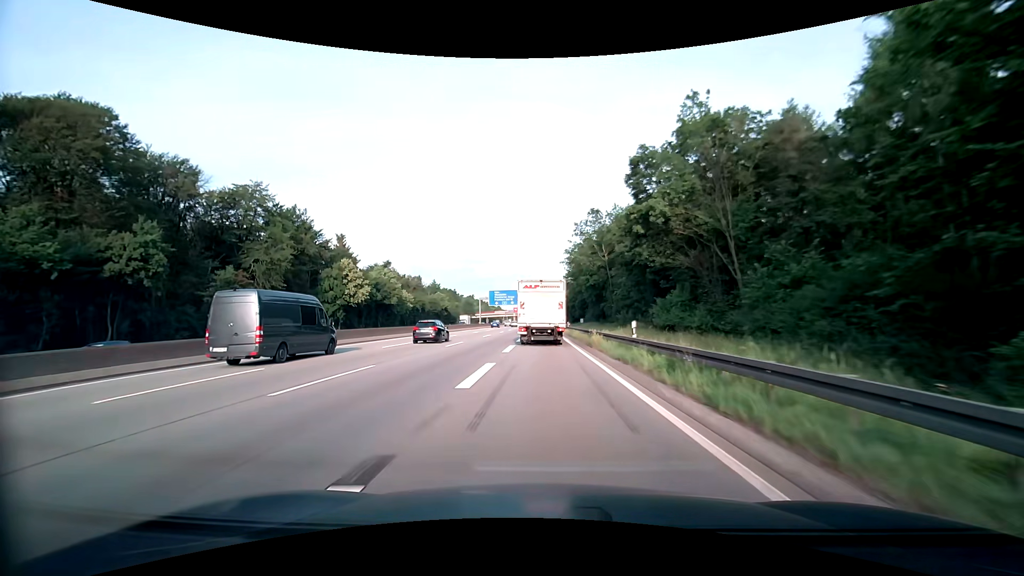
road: motorway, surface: asphalt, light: Day
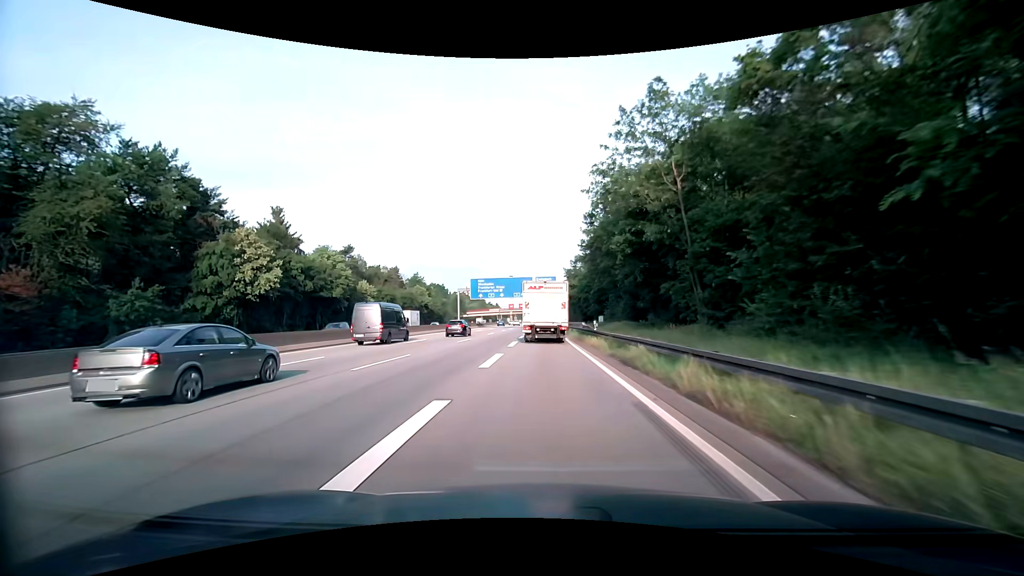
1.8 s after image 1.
(0.0, +31.8) m; 0°
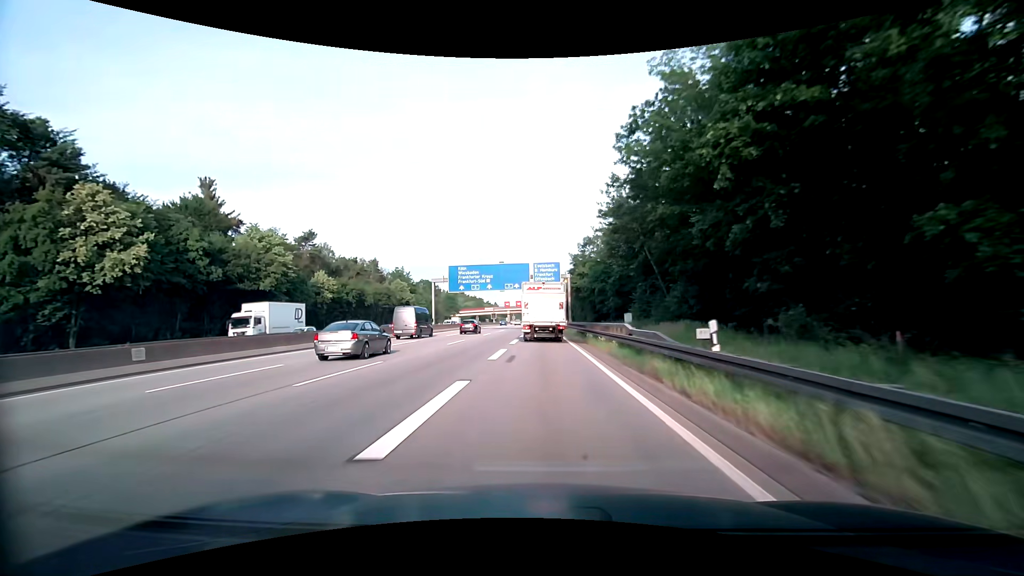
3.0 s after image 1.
(+0.1, +21.3) m; 0°
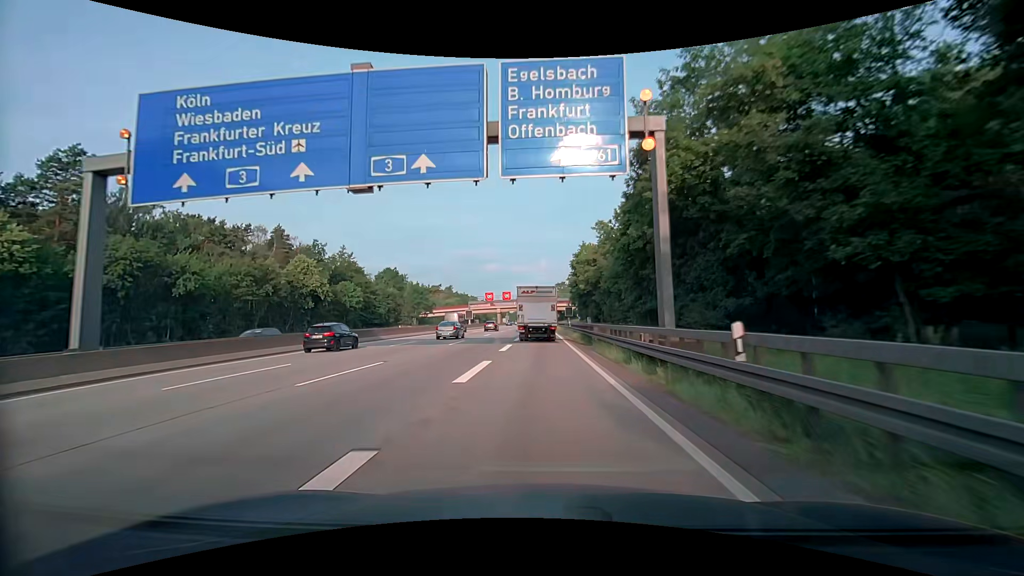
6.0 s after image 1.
(-0.1, +53.8) m; 0°
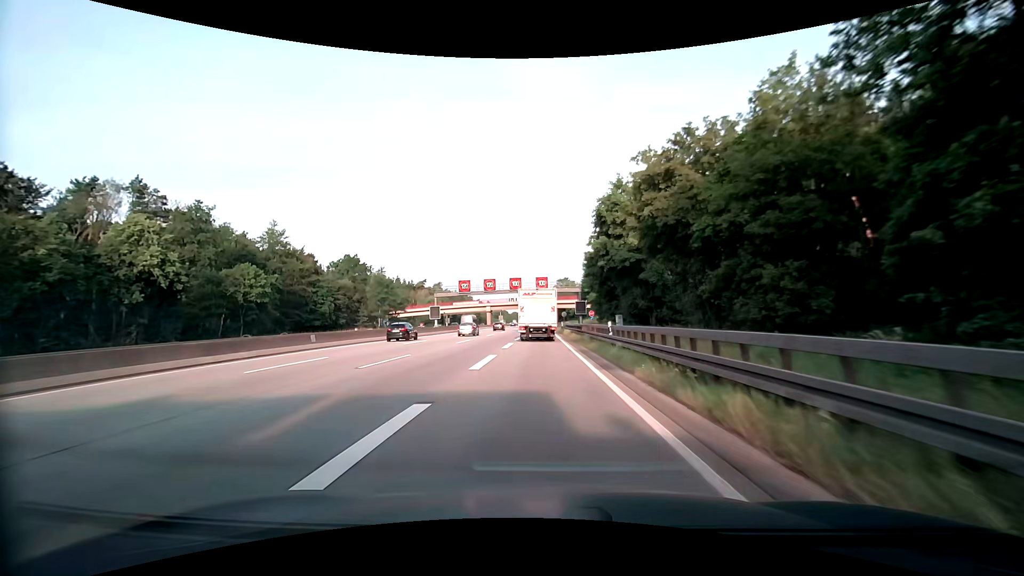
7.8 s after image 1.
(0.0, +32.8) m; 0°
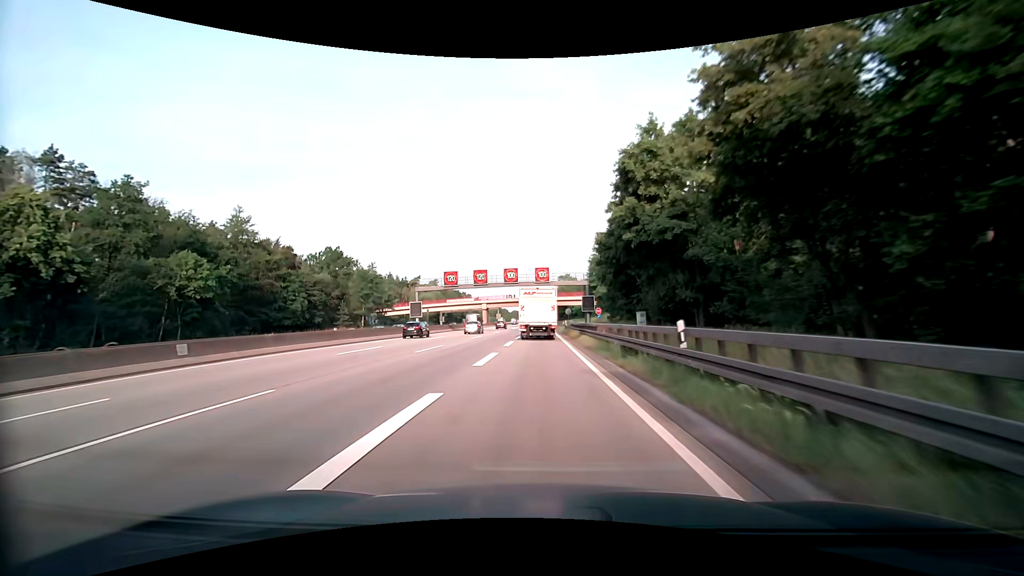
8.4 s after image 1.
(0.0, +11.0) m; 0°
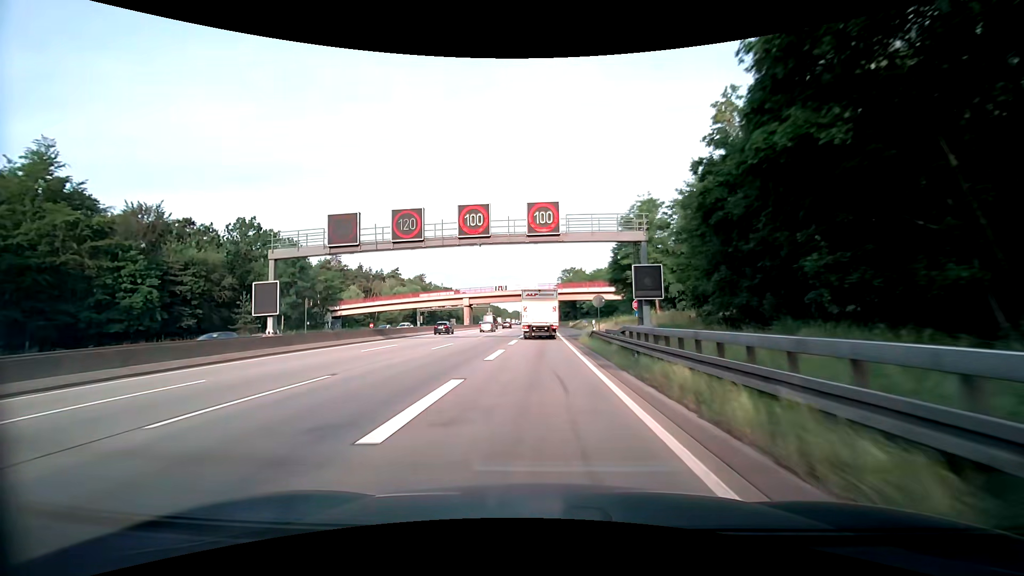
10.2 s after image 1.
(+0.2, +33.3) m; 0°
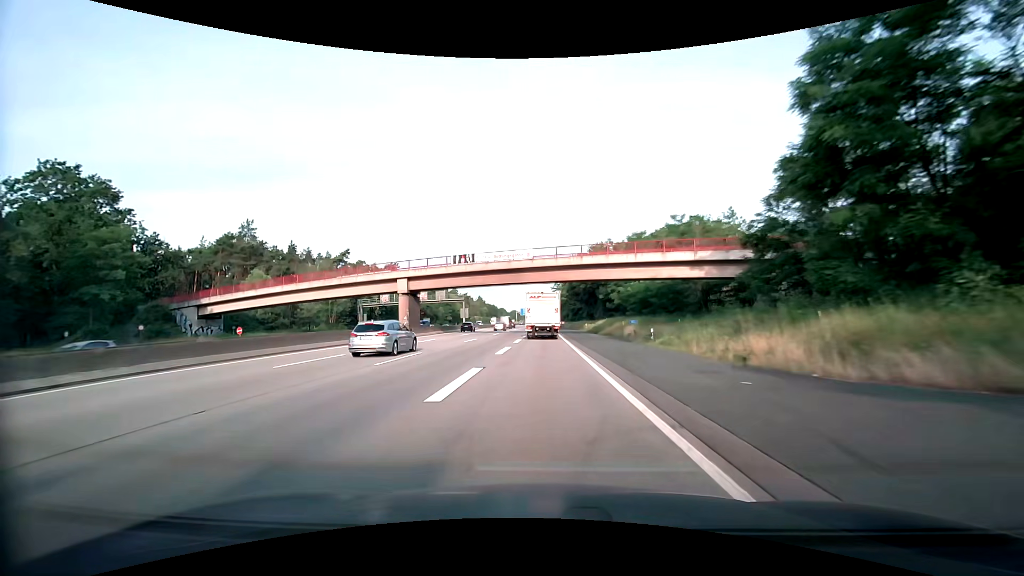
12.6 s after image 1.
(+0.1, +45.0) m; 0°
(0, +10) (0, +20) (0, +30) (0, +40) (0, +50) (0, +60) (0, +70) (0, +80) (0, +90) (0, +100) m
